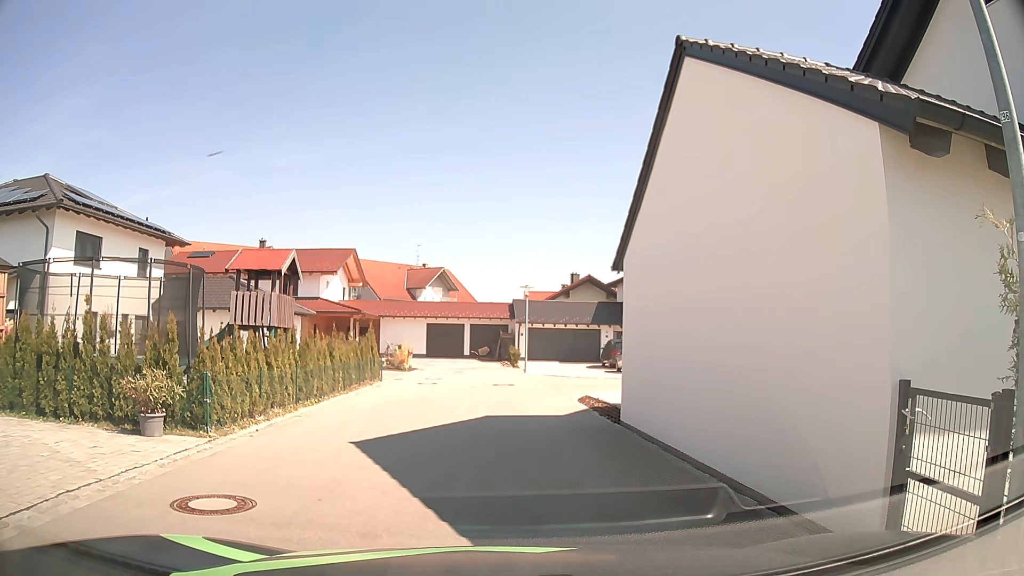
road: residential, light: Day
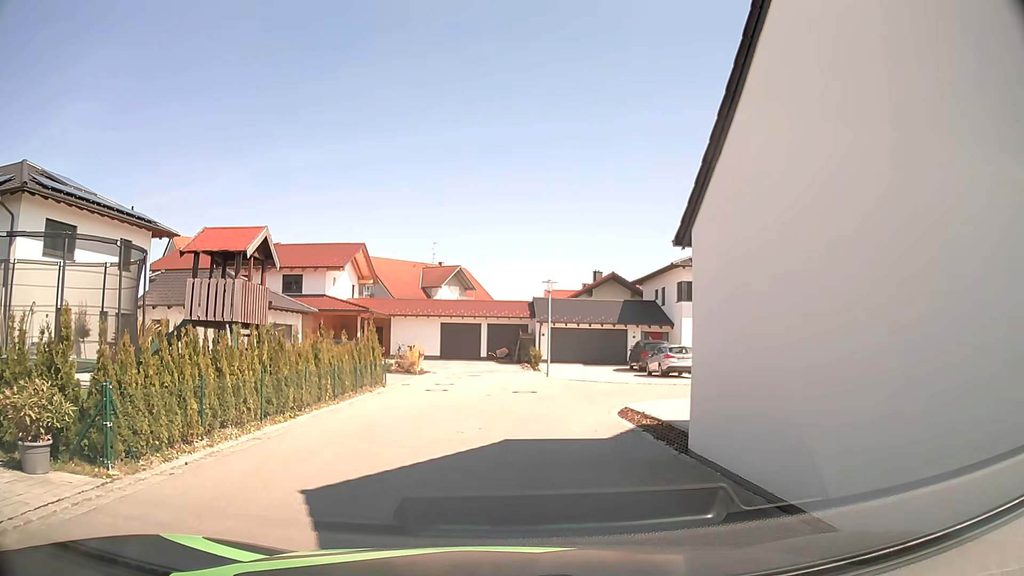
(-0.1, +3.3) m; -3°
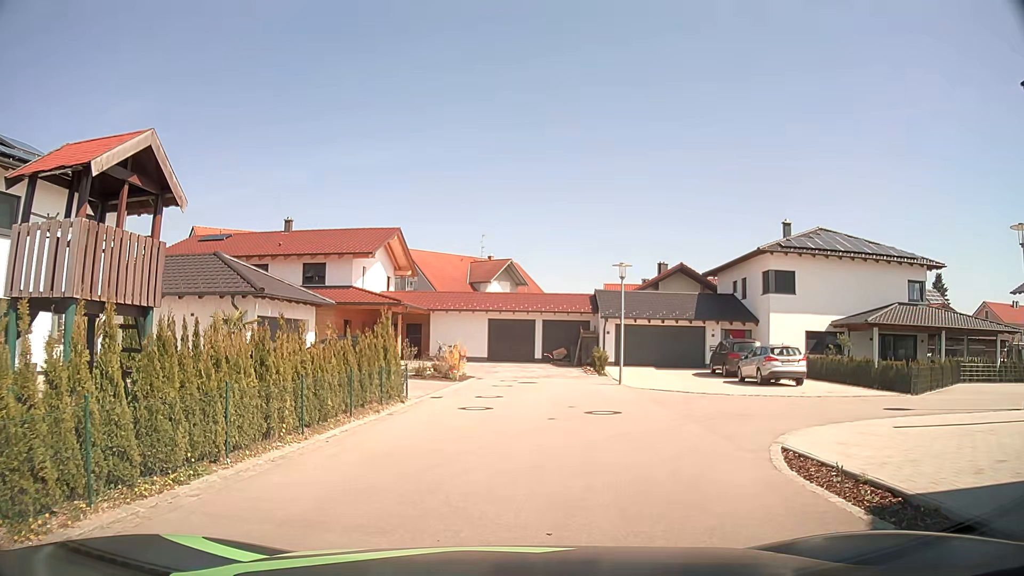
(-0.2, +6.4) m; -4°
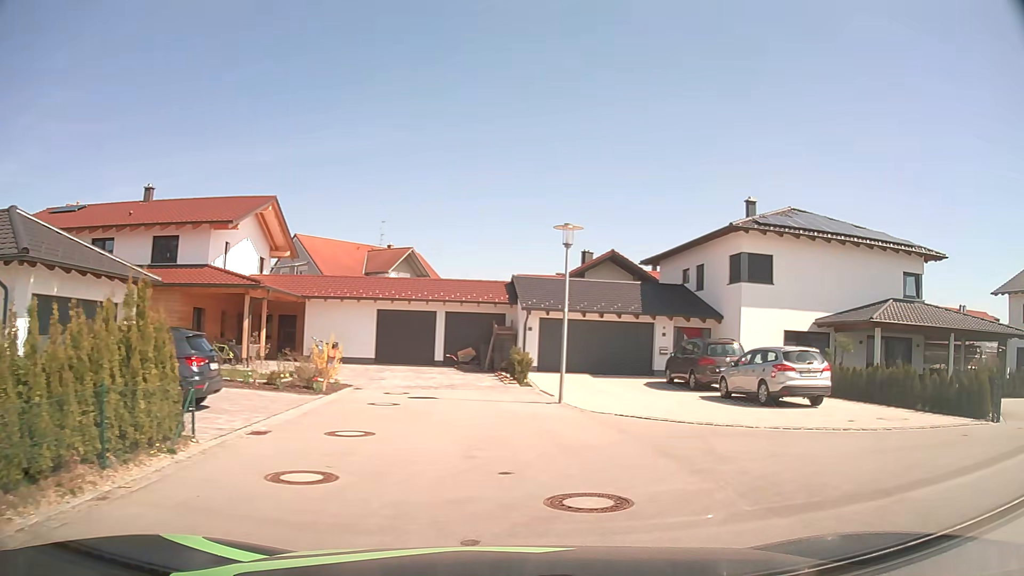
(+0.2, +8.2) m; +7°
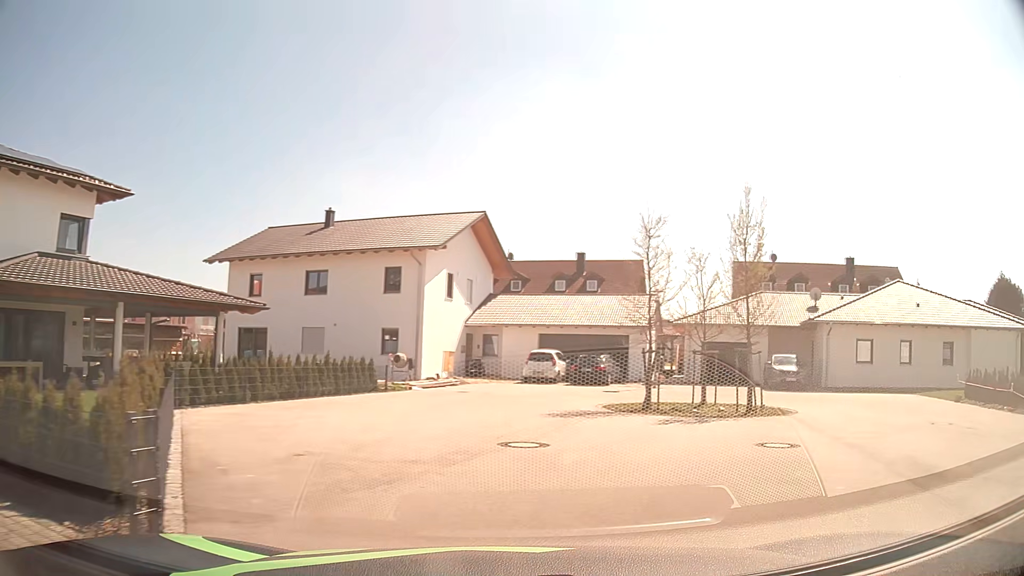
(+6.5, +8.9) m; +69°
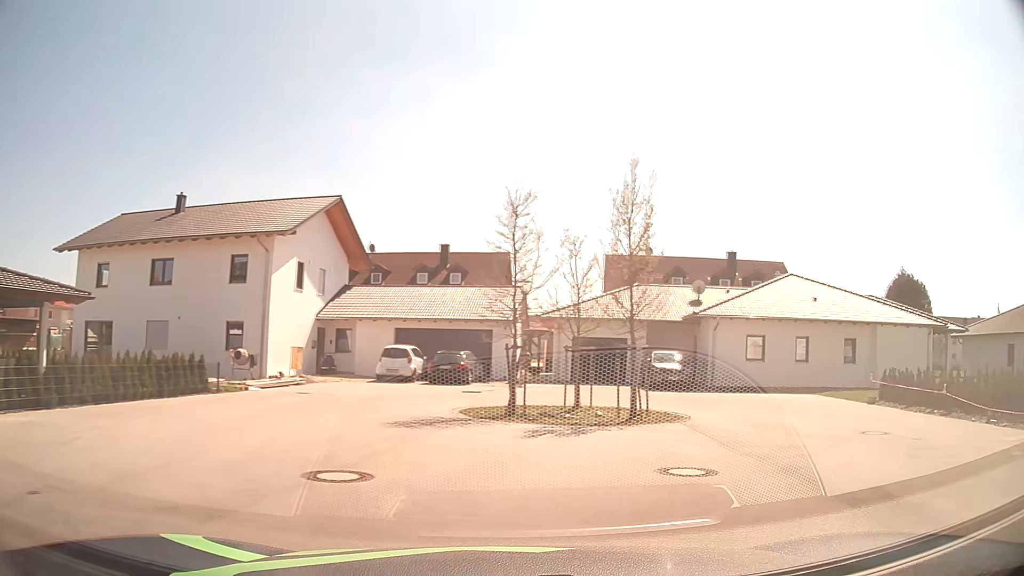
(+0.3, +2.8) m; +13°
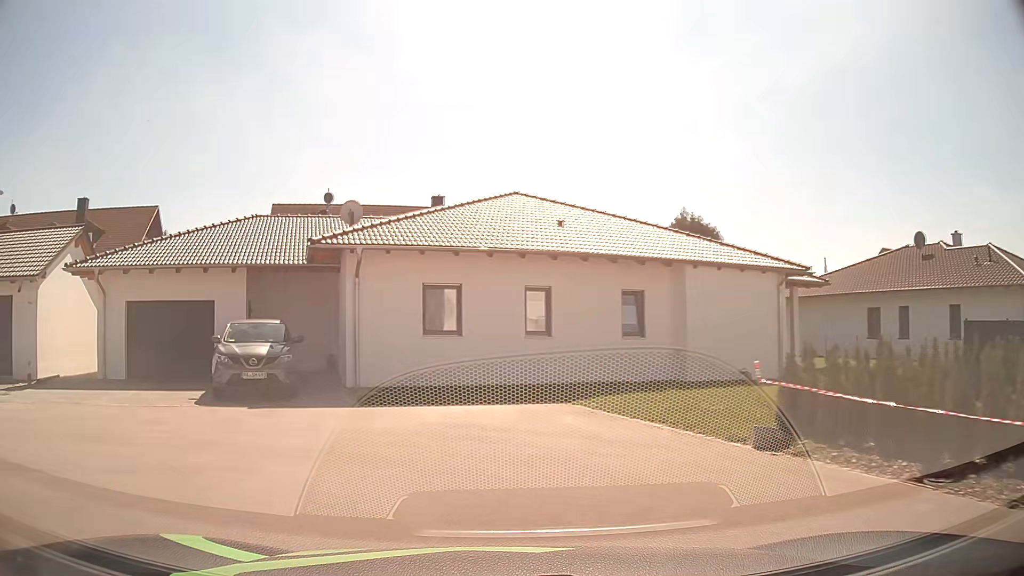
(+5.7, +14.3) m; +25°
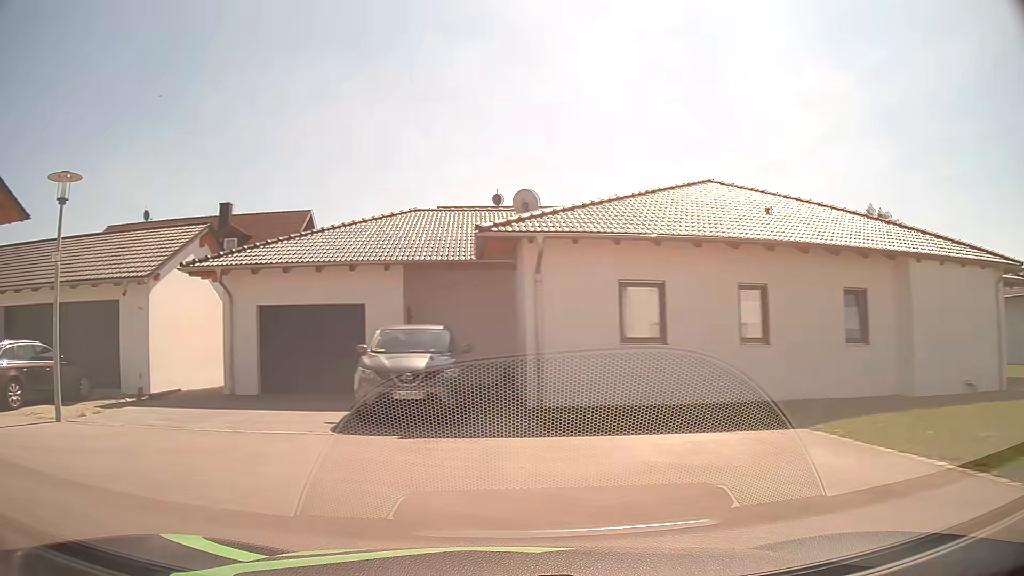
(-0.4, +2.8) m; -15°
